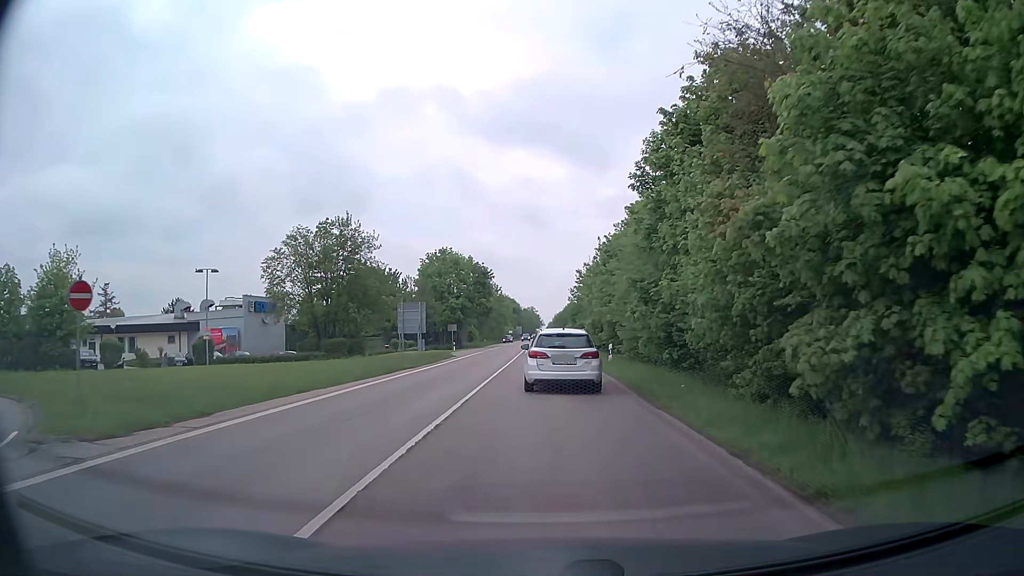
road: secondary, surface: asphalt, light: Day
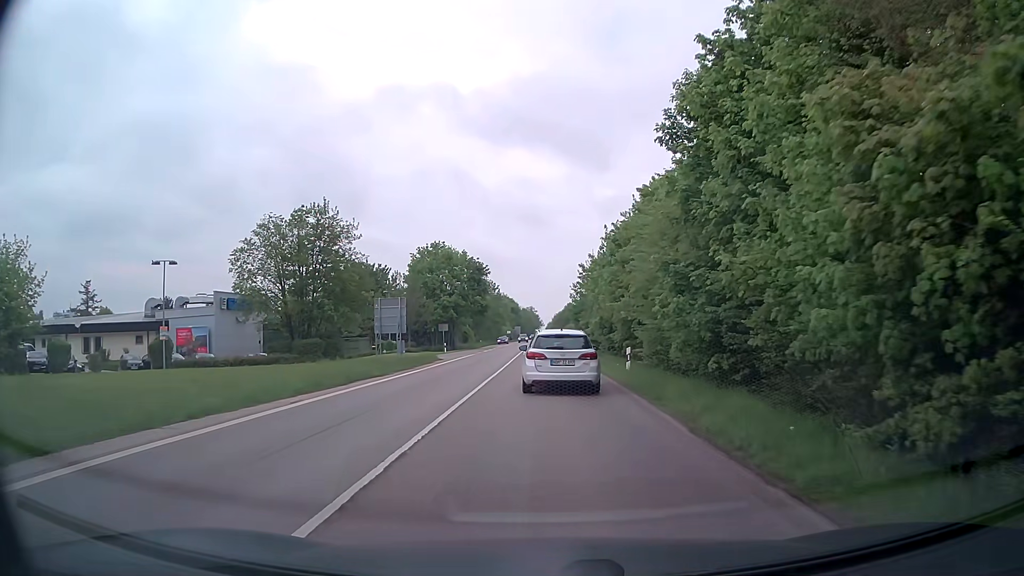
(0.0, +6.2) m; 0°
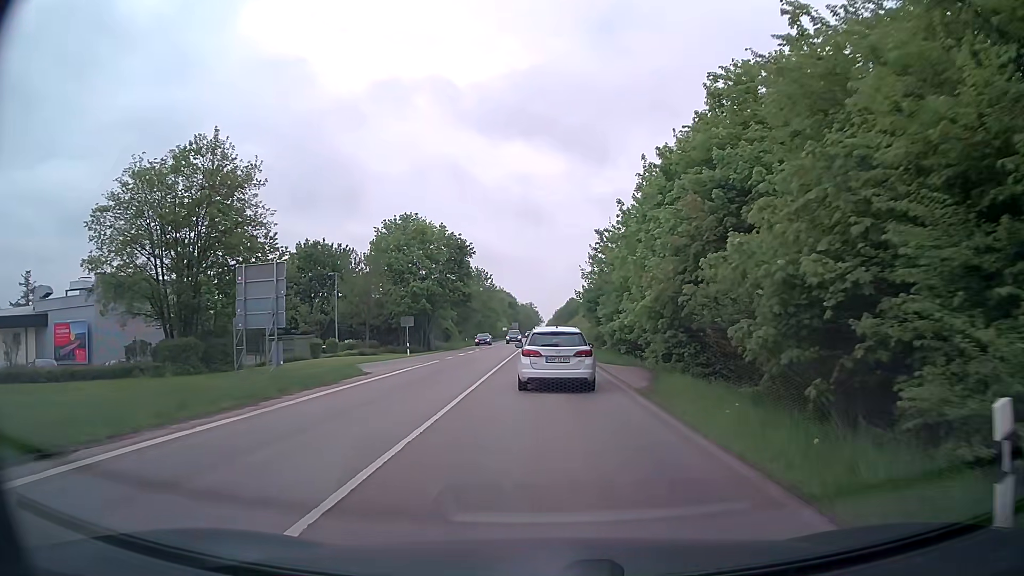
(0.0, +18.4) m; 0°
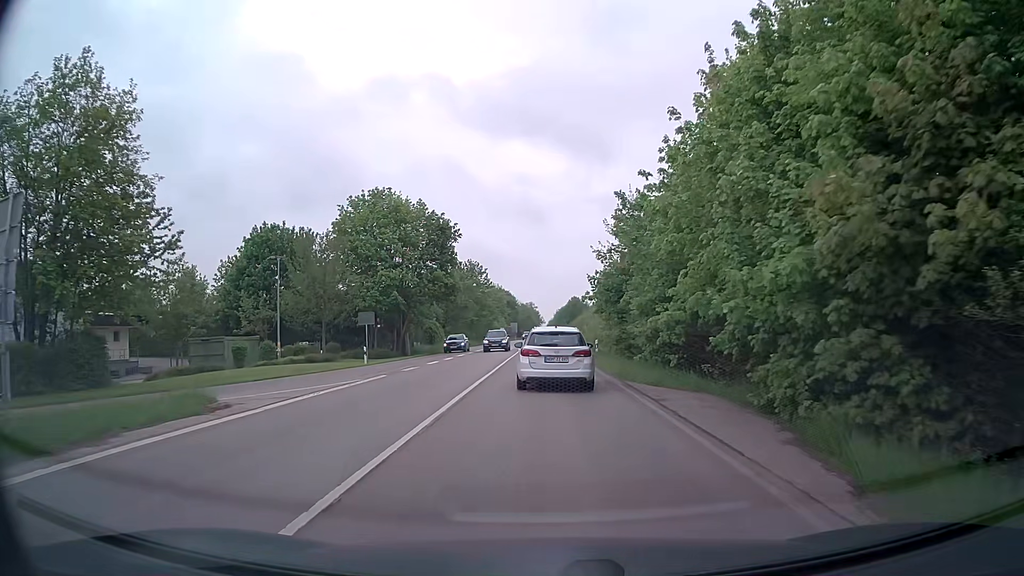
(0.0, +12.1) m; 0°
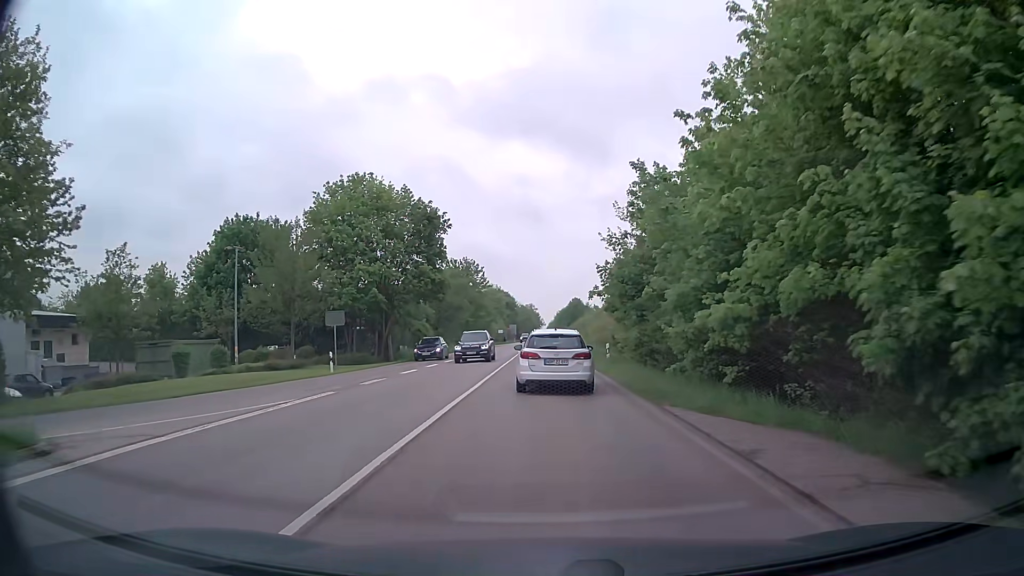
(0.0, +6.1) m; 0°
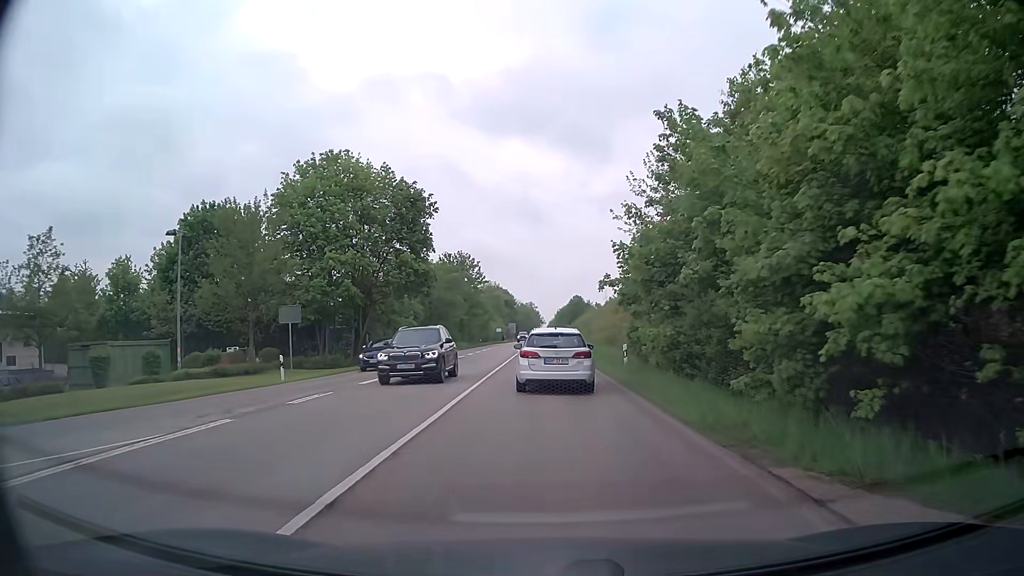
(0.0, +6.1) m; 0°
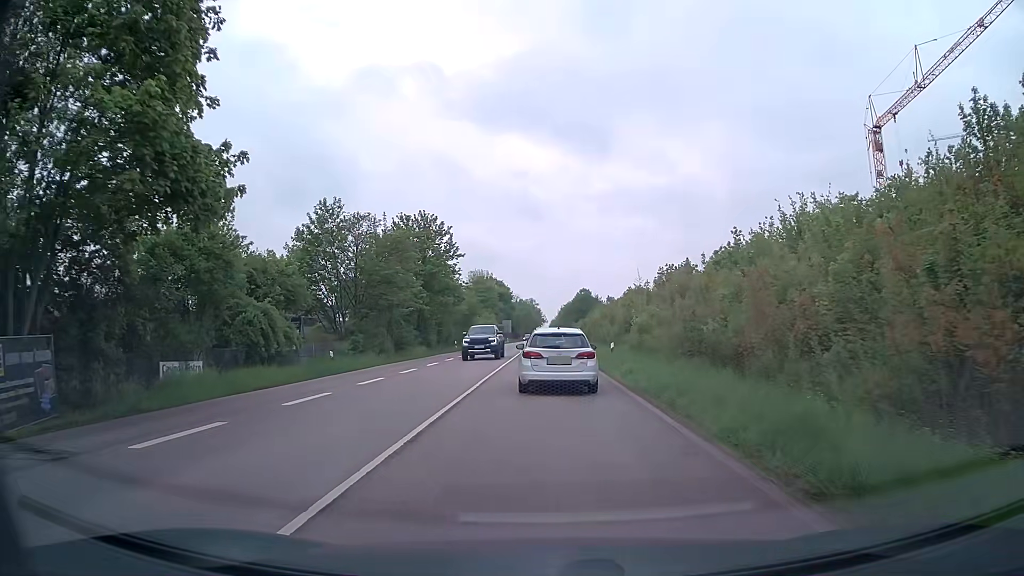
(+0.1, +30.2) m; 0°
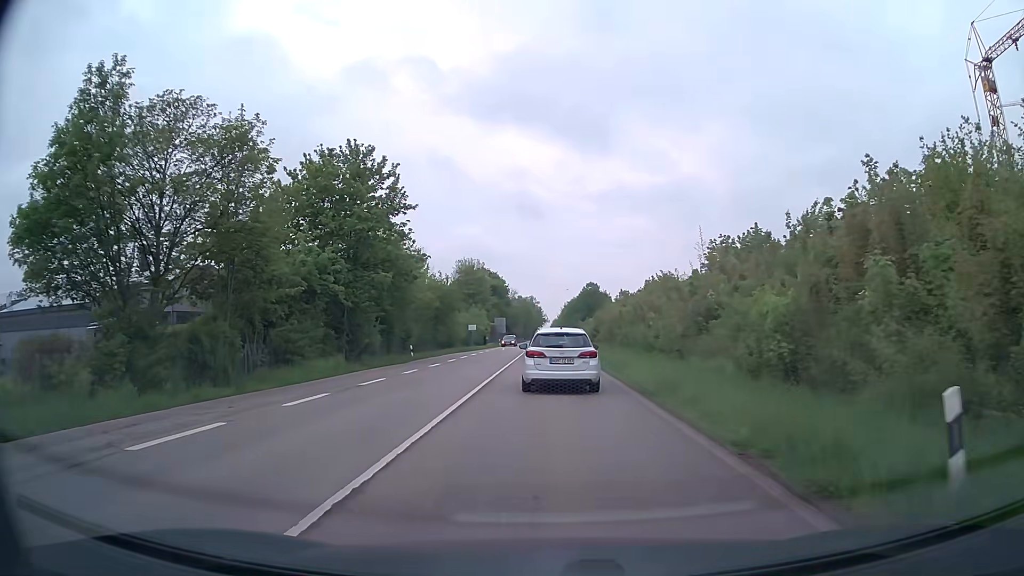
(0.0, +24.1) m; 0°
(0, +10) (0, +20) (0, +30) (0, +40) (0, +50) (0, +60) (0, +70) (0, +80) (0, +90) (0, +100) m
